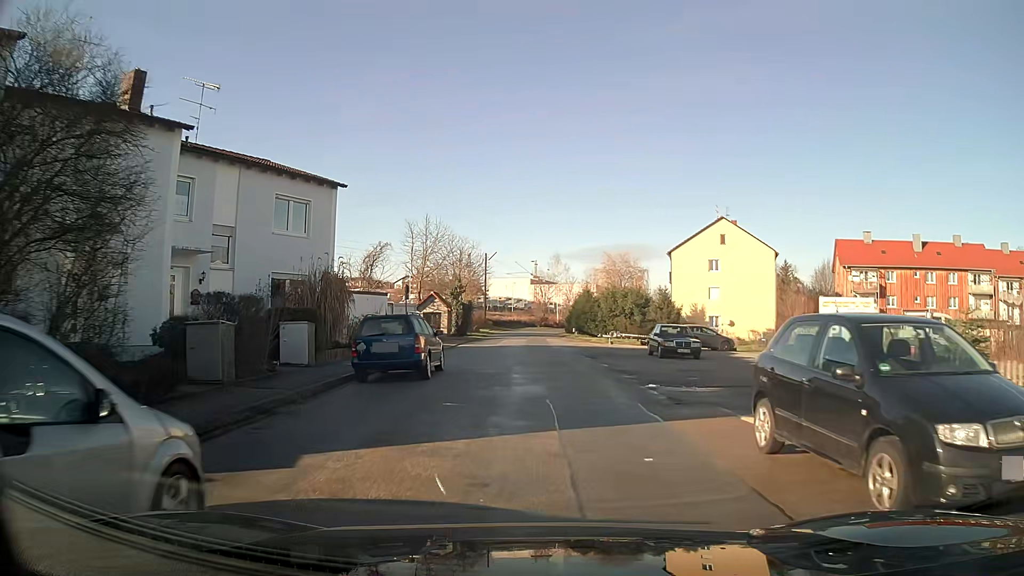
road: residential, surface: asphalt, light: Day
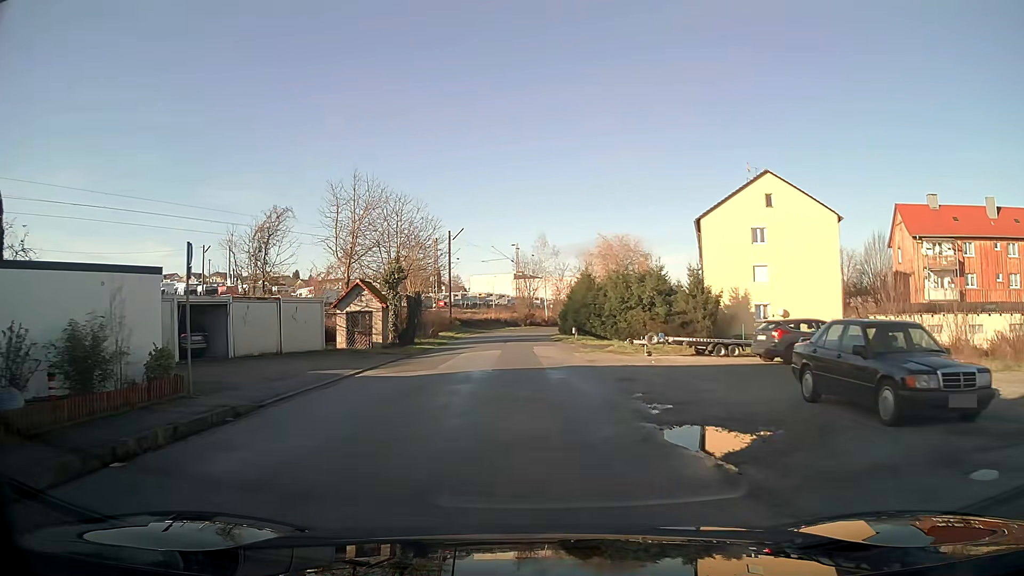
(+0.4, +18.7) m; +1°
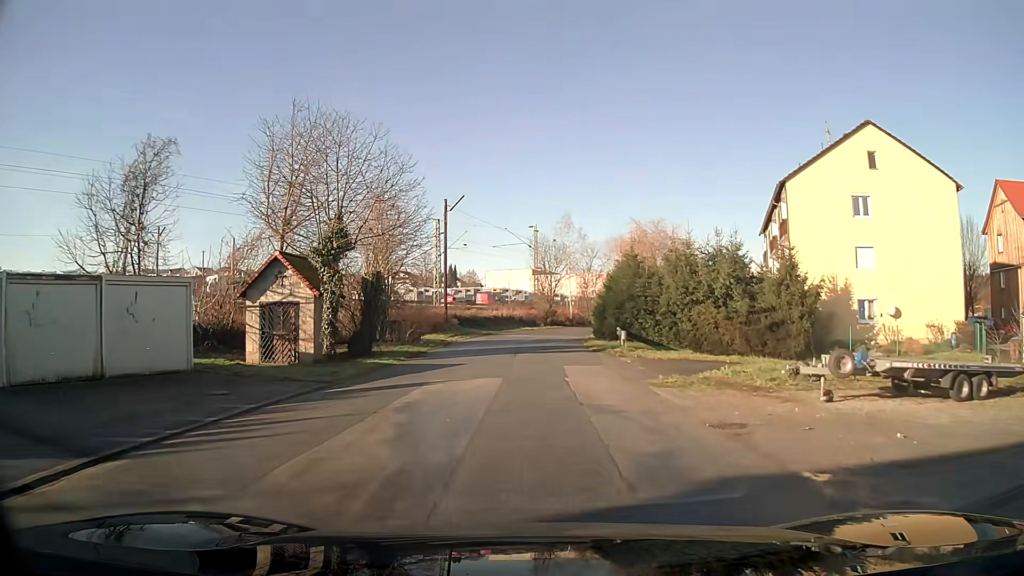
(-0.2, +14.1) m; -1°
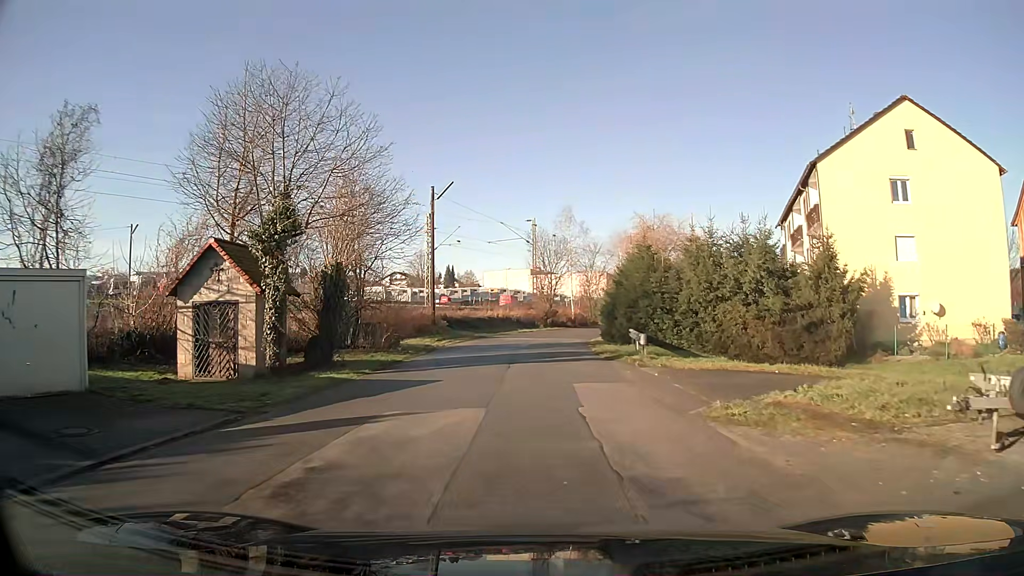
(0.0, +4.7) m; 0°
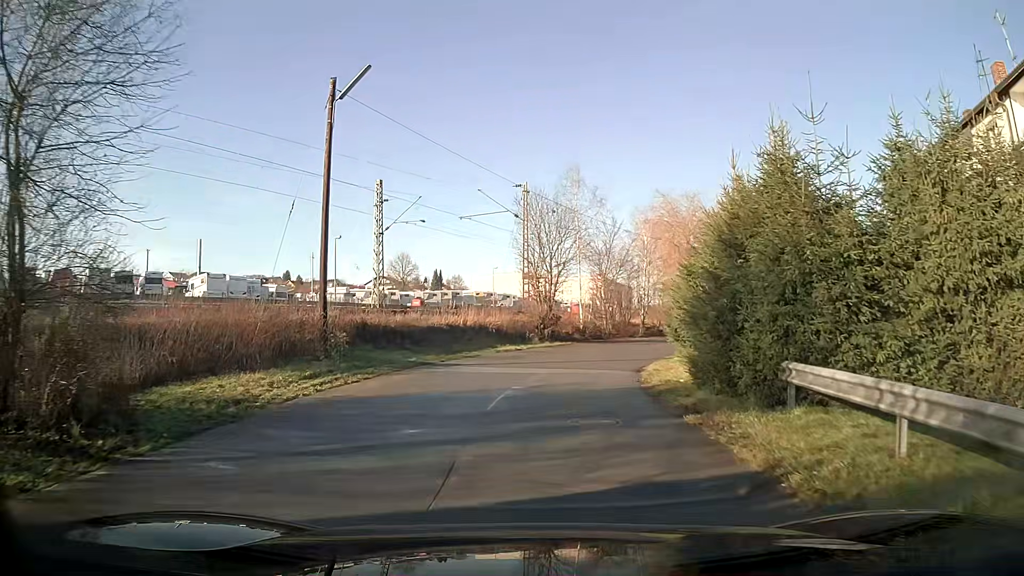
(+0.1, +18.6) m; 0°
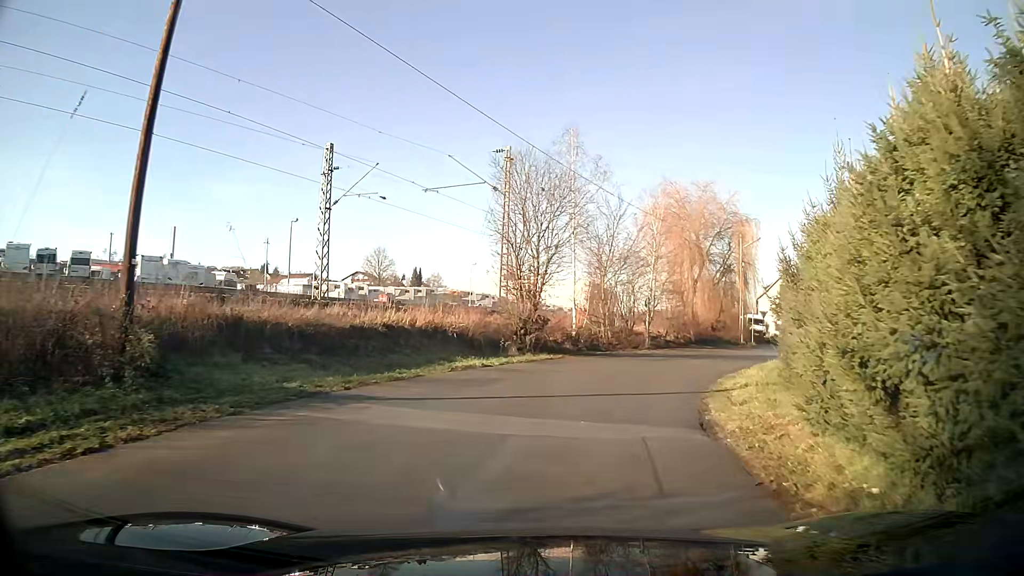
(+0.2, +9.2) m; +3°
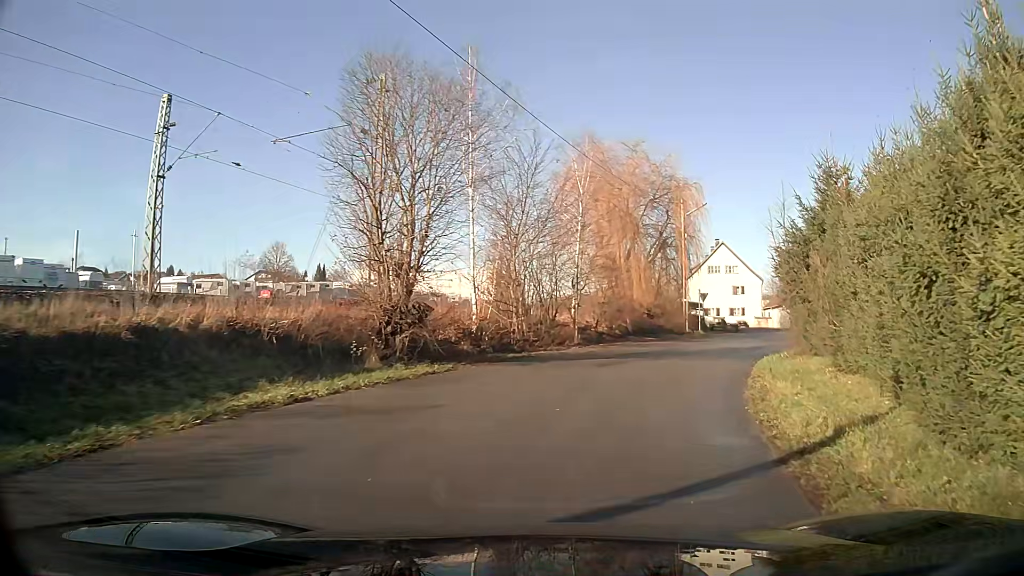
(+0.7, +9.2) m; +9°
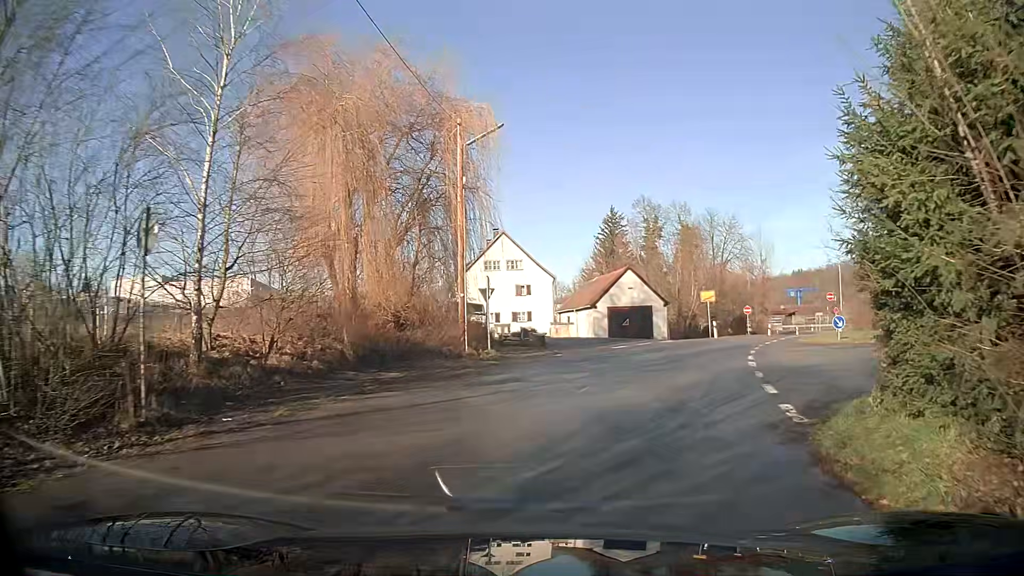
(+2.9, +17.4) m; +19°
(+1, +10) (+5, +19) (+14, +23) (+24, +26) (+31, +32) (+30, +42) (+21, +47) (+13, +43) (+7, +35) (+3, +26) m
